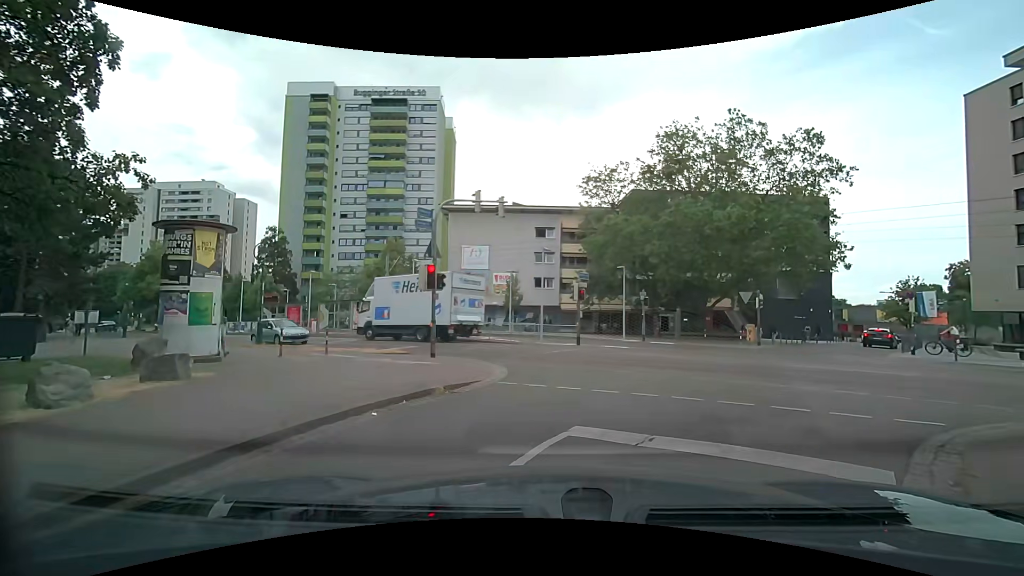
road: residential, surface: asphalt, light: Day
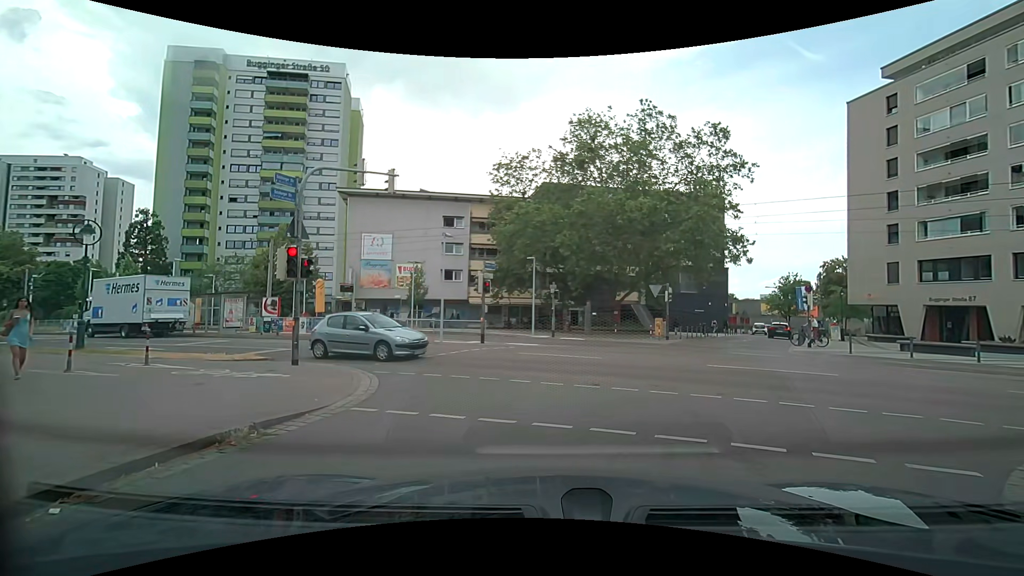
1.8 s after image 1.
(+0.2, +2.7) m; +7°
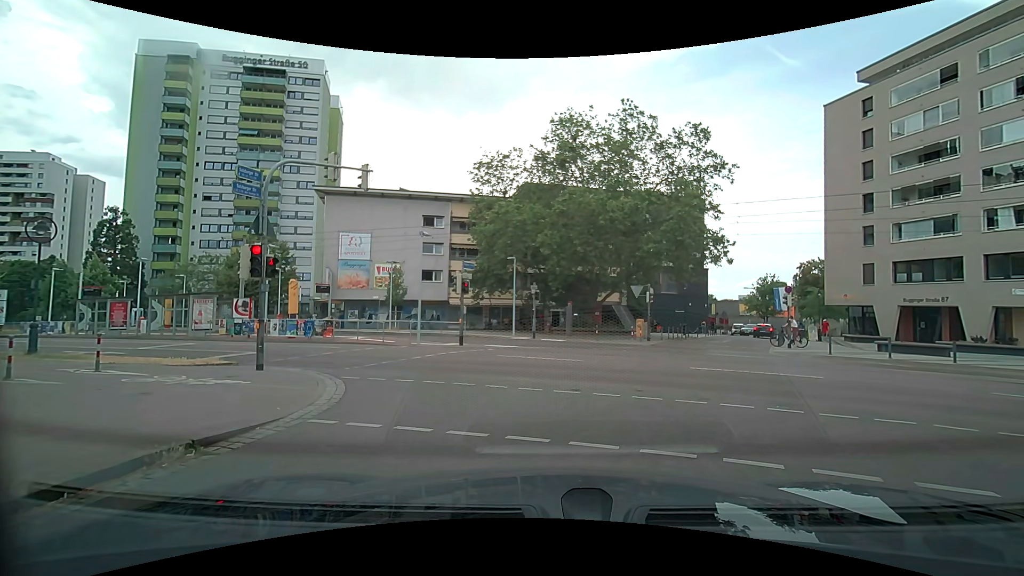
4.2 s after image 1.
(0.0, +0.6) m; 0°
